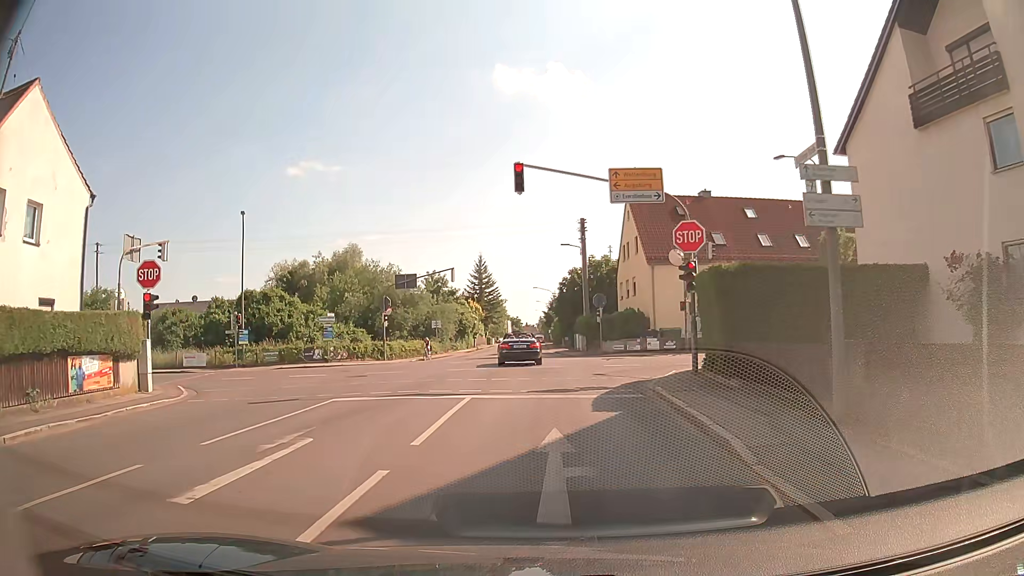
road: tertiary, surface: asphalt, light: Day
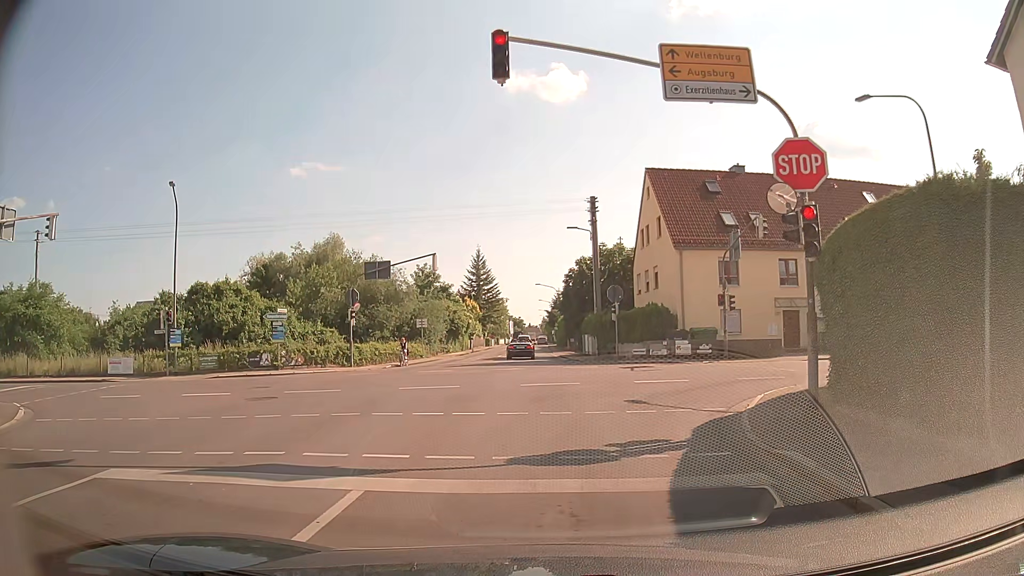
(+0.1, +8.1) m; 0°
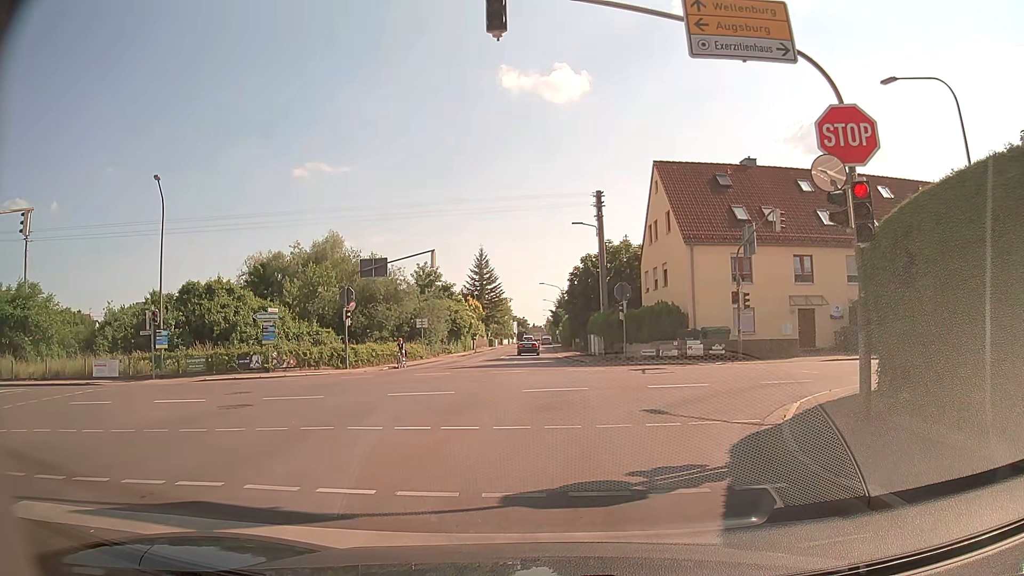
(0.0, +1.6) m; +2°
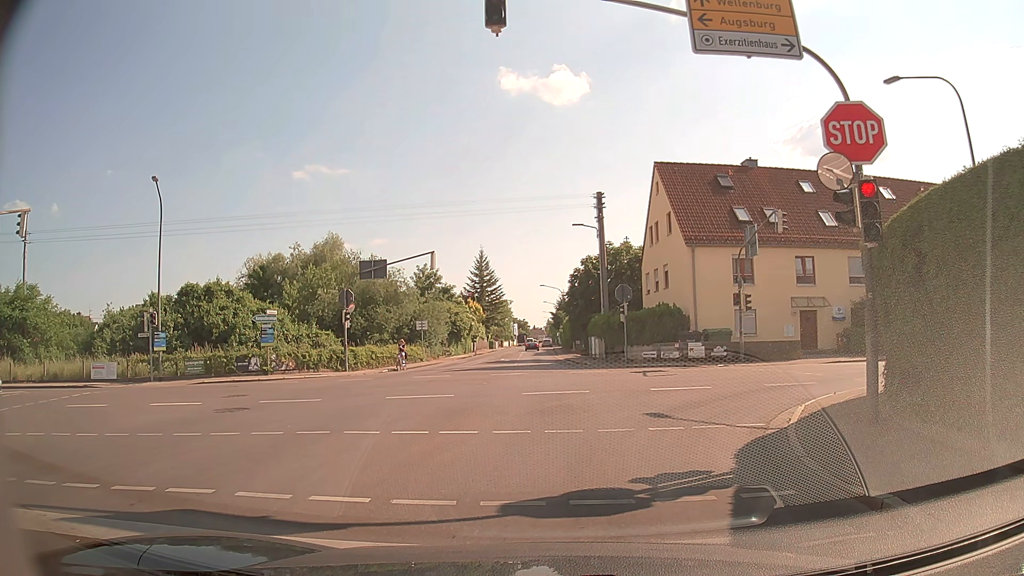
(0.0, +0.3) m; 0°
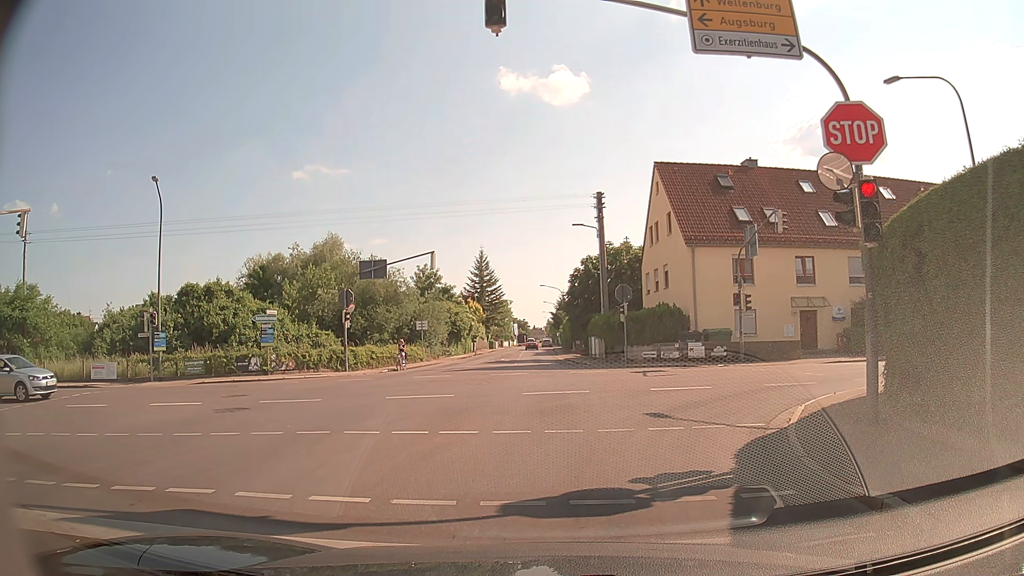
(0.0, 0.0) m; 0°
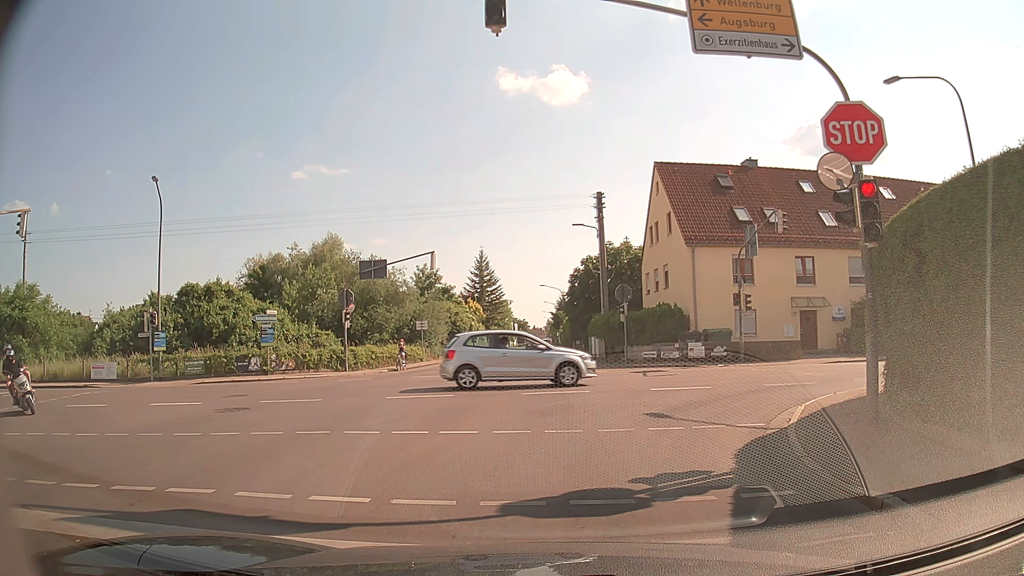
(0.0, 0.0) m; 0°
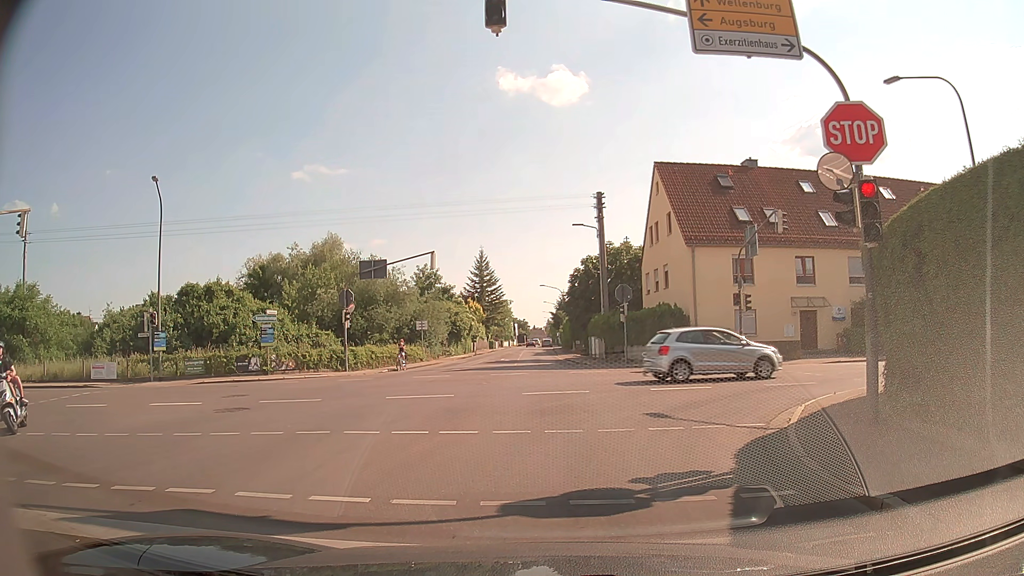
(0.0, 0.0) m; 0°
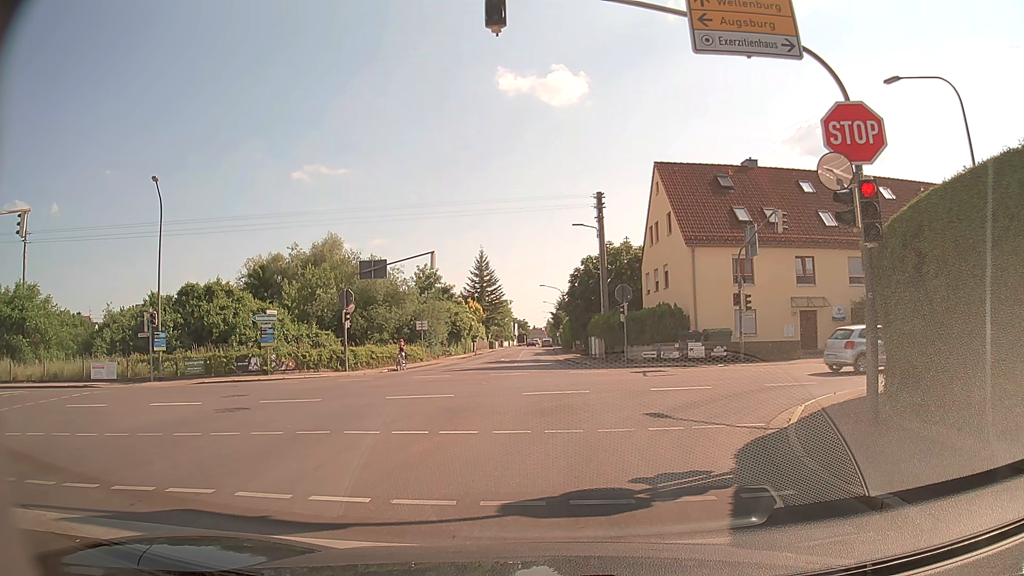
(0.0, 0.0) m; 0°
